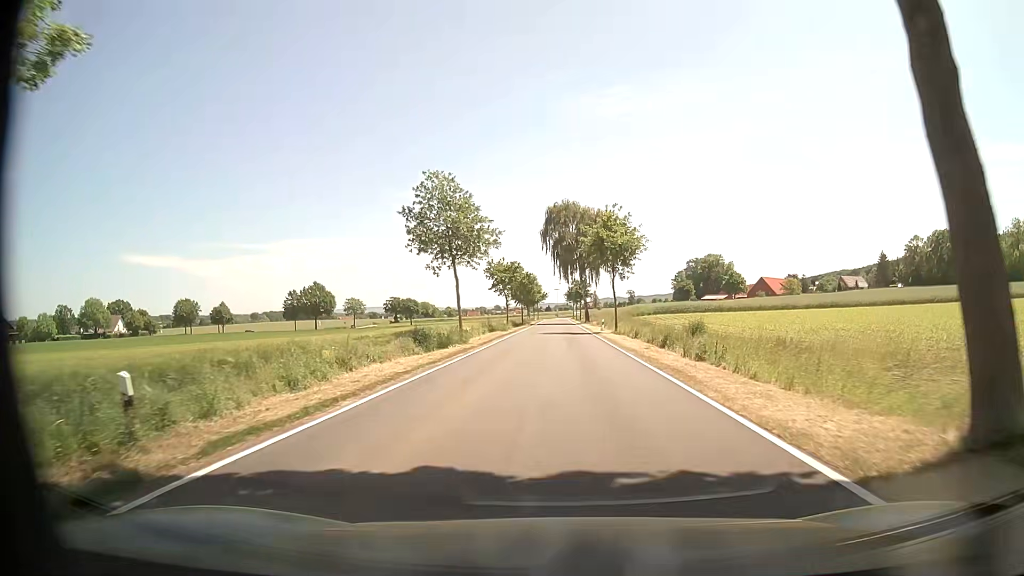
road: tertiary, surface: asphalt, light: Day
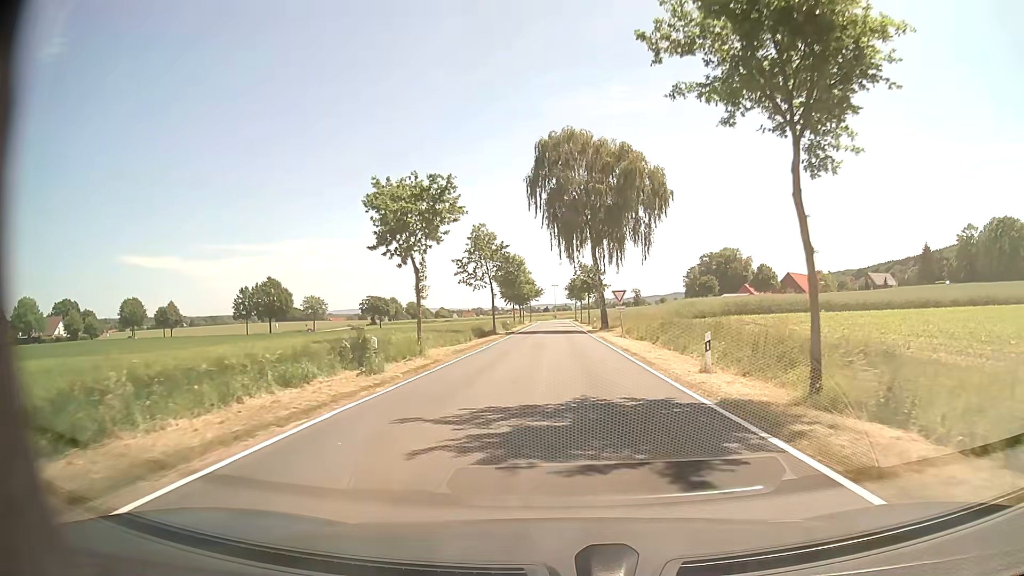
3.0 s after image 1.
(0.0, +38.0) m; 0°
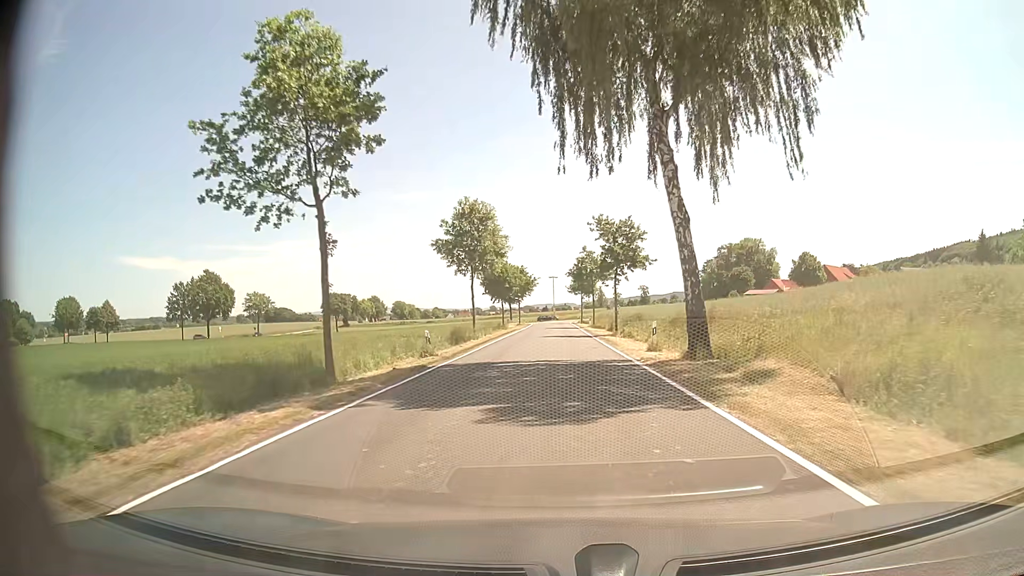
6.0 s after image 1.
(0.0, +38.1) m; 0°
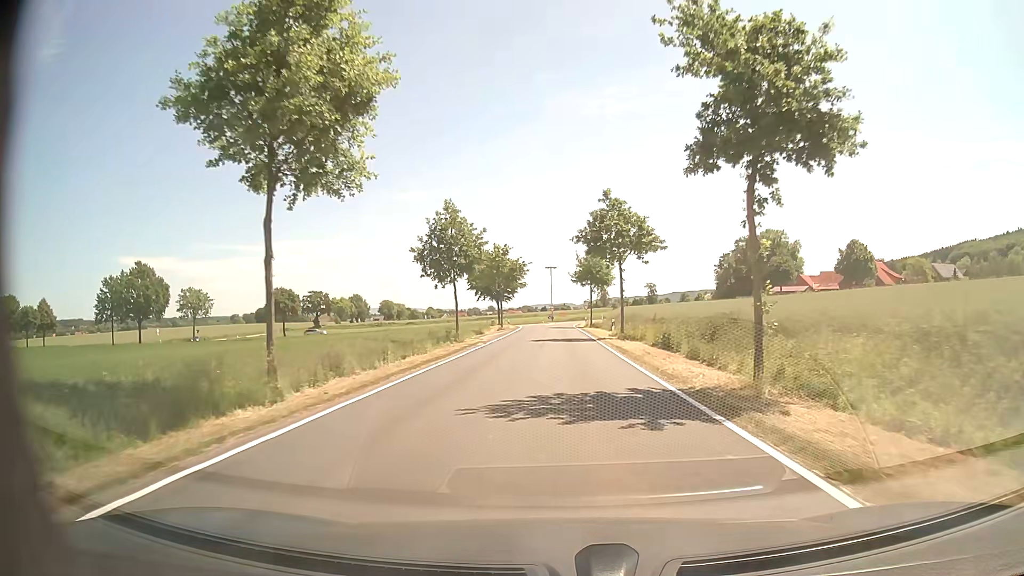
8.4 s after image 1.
(+0.1, +30.5) m; 0°
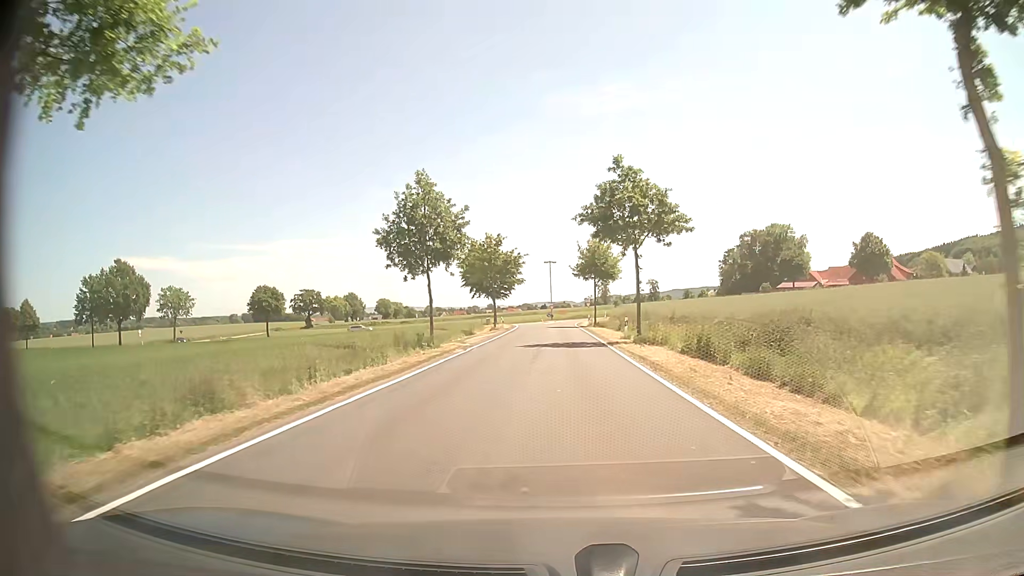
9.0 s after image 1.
(0.0, +7.5) m; 0°
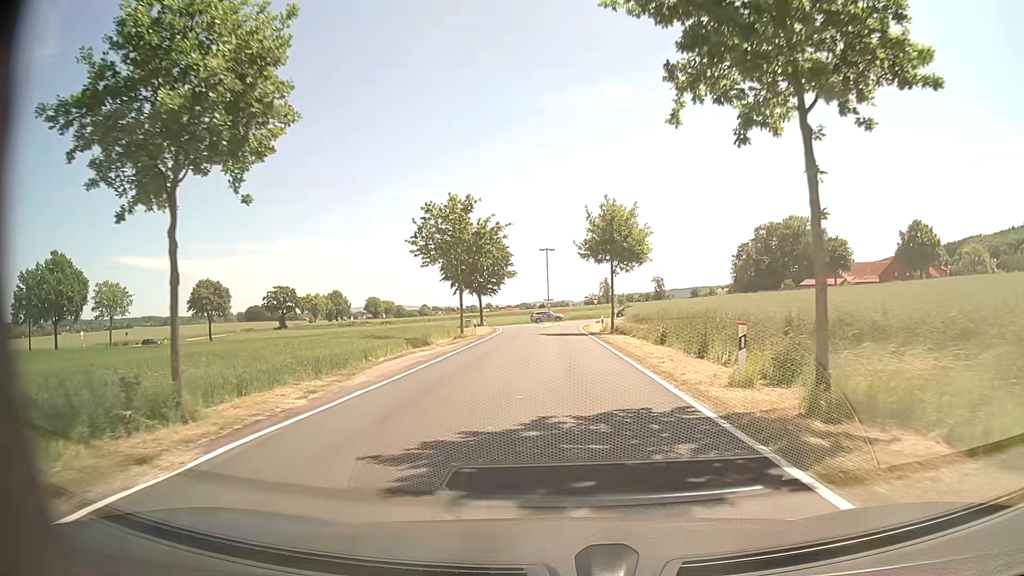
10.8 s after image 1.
(0.0, +20.5) m; 0°
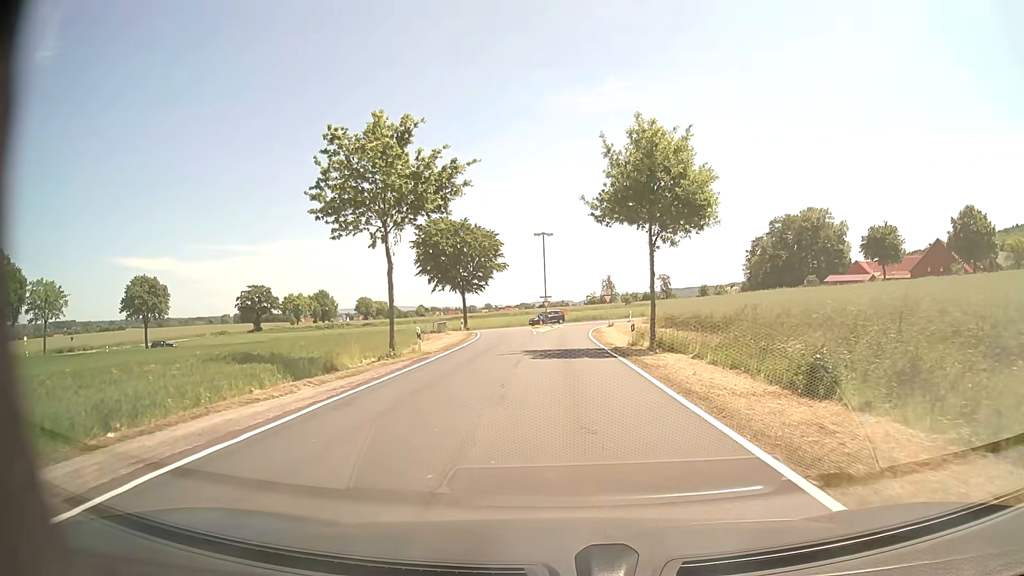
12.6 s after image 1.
(0.0, +17.3) m; 0°
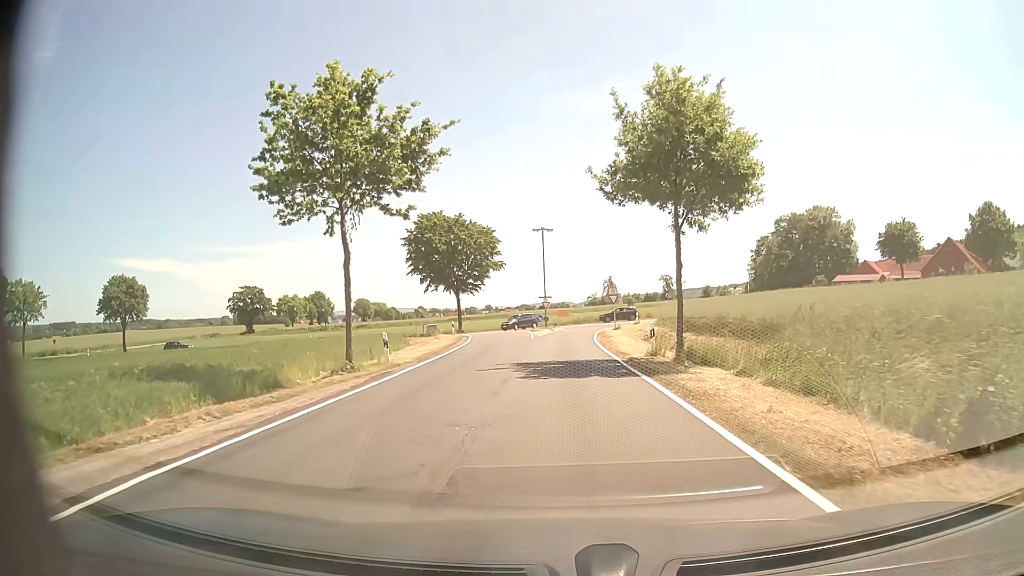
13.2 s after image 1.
(0.0, +5.1) m; 0°
(0, +10) (0, +20) (0, +30) (0, +40) (+1, +50) (+2, +60) (+7, +69) (+14, +76) (+24, +78) (+33, +79) m
